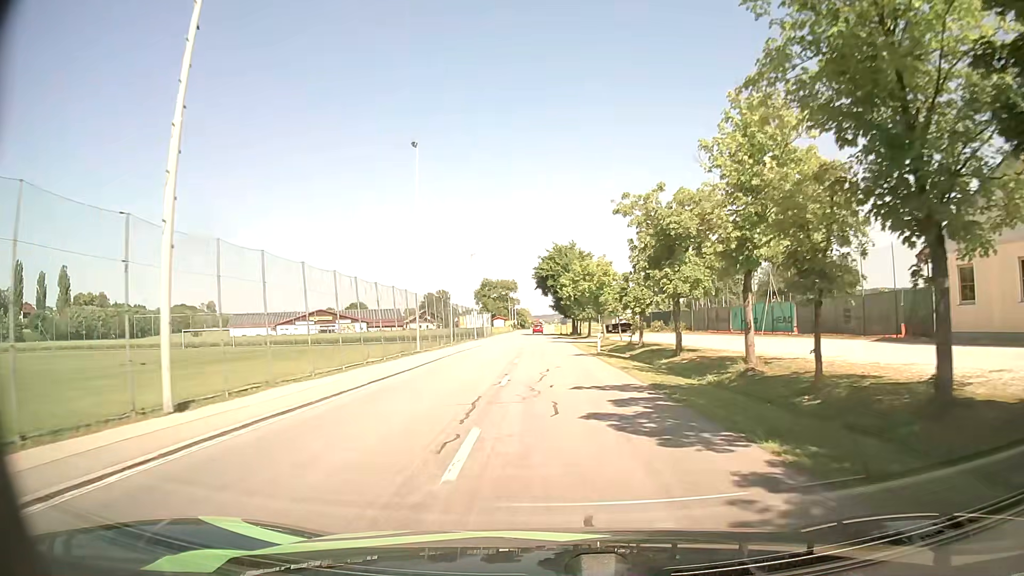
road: tertiary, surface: asphalt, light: Day
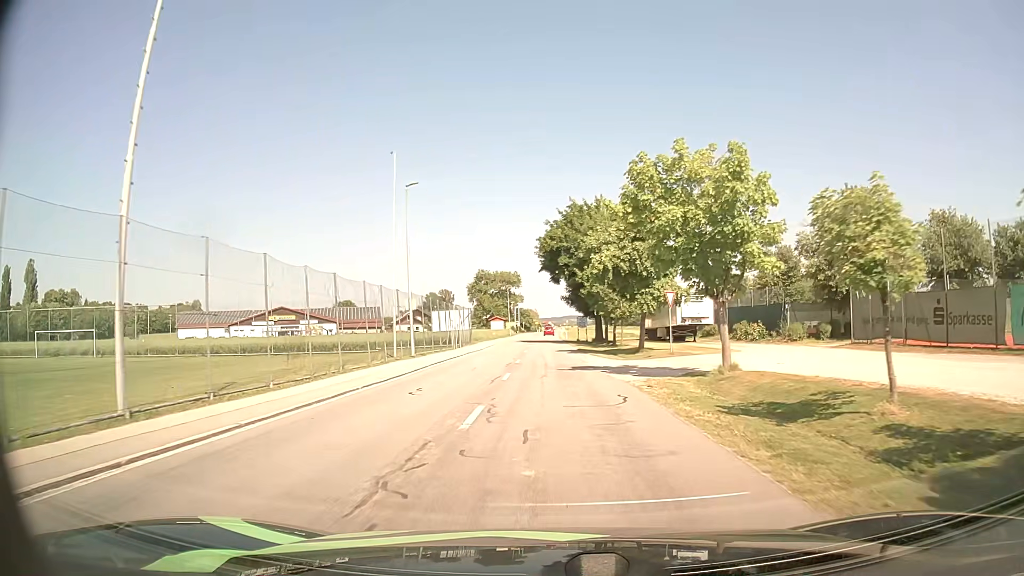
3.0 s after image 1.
(0.0, +33.1) m; -1°
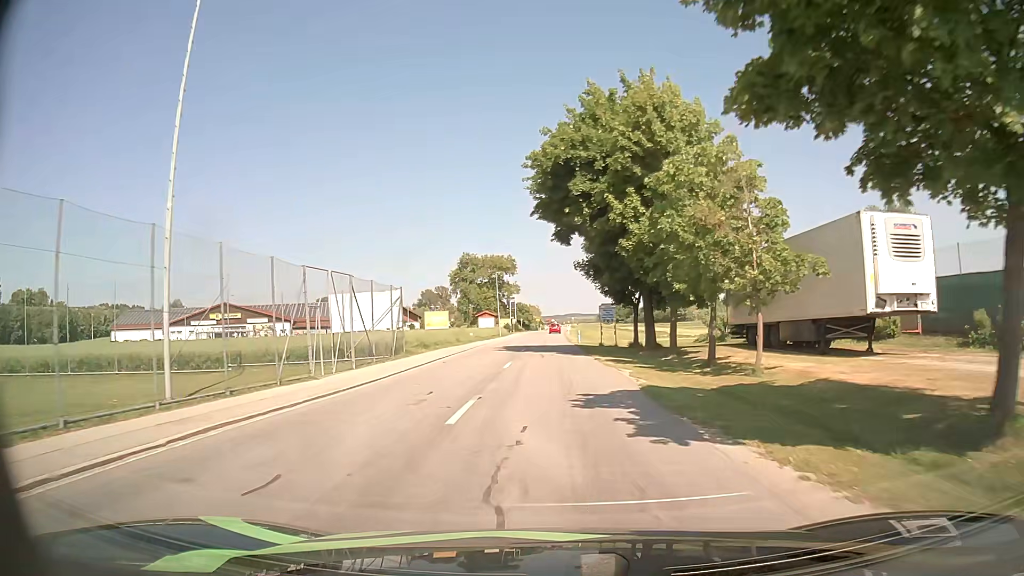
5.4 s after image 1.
(+0.2, +29.0) m; 0°
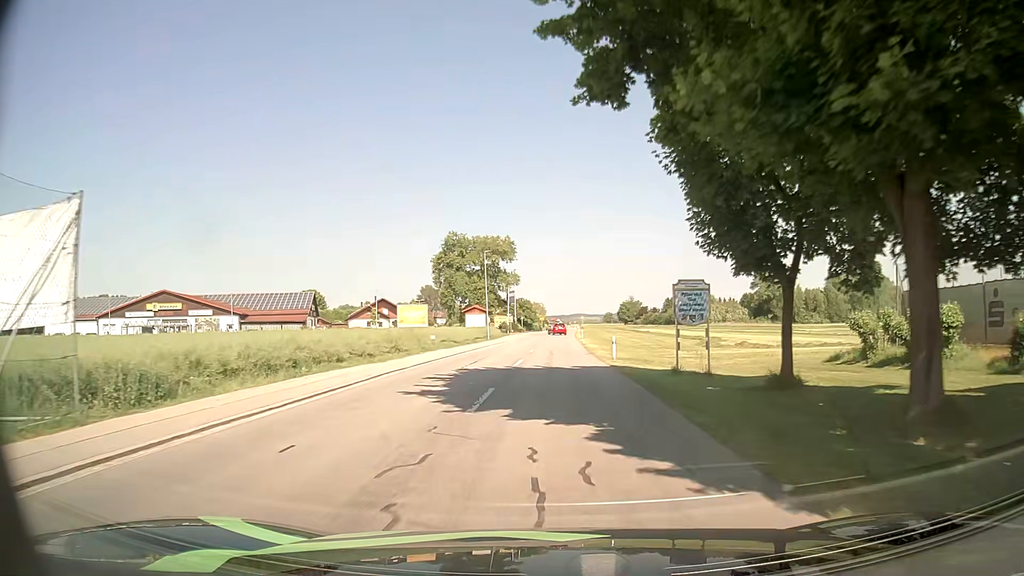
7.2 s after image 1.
(-0.2, +23.4) m; 0°
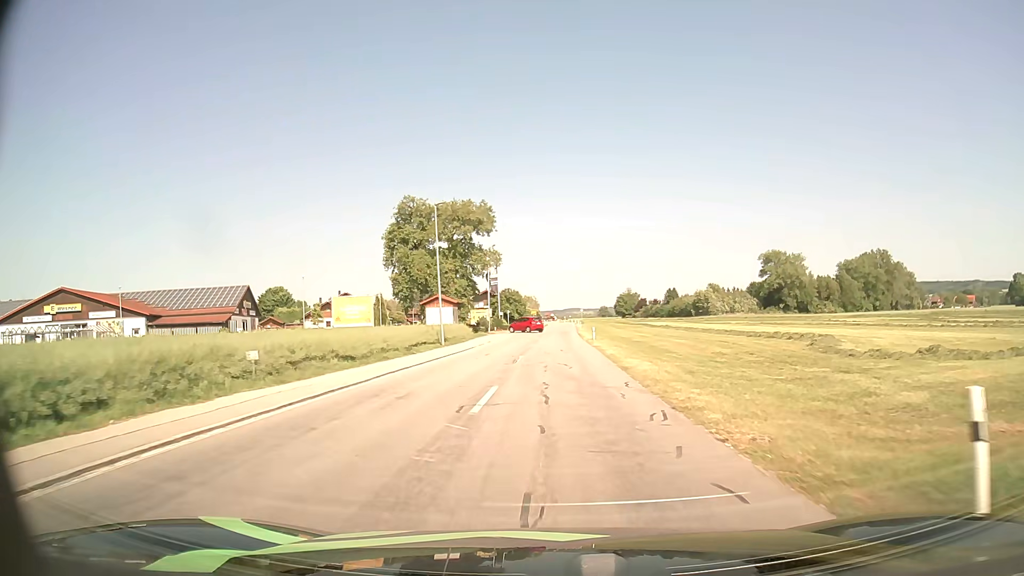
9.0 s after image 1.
(+0.1, +24.0) m; 0°
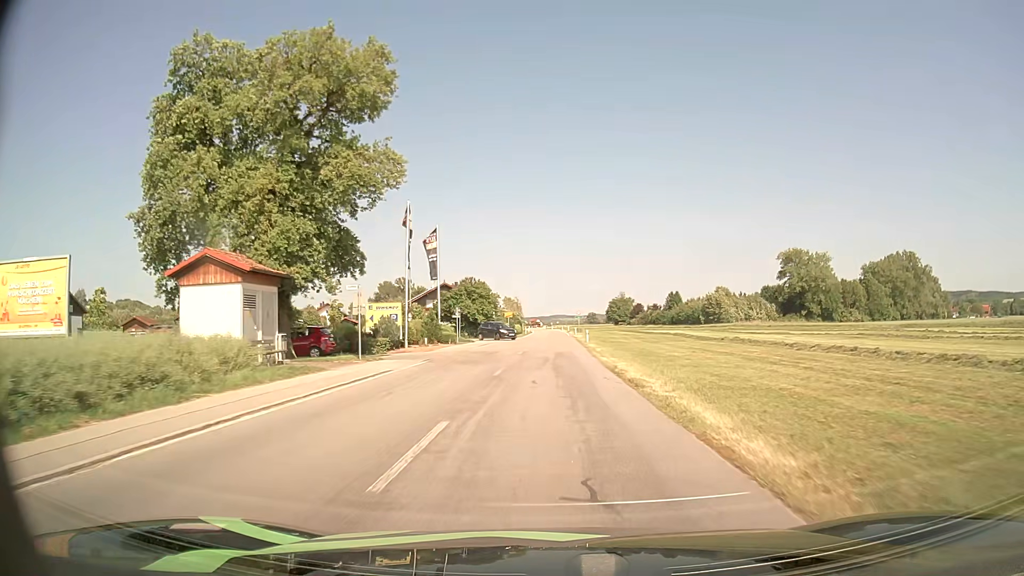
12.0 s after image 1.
(+0.4, +40.9) m; +1°
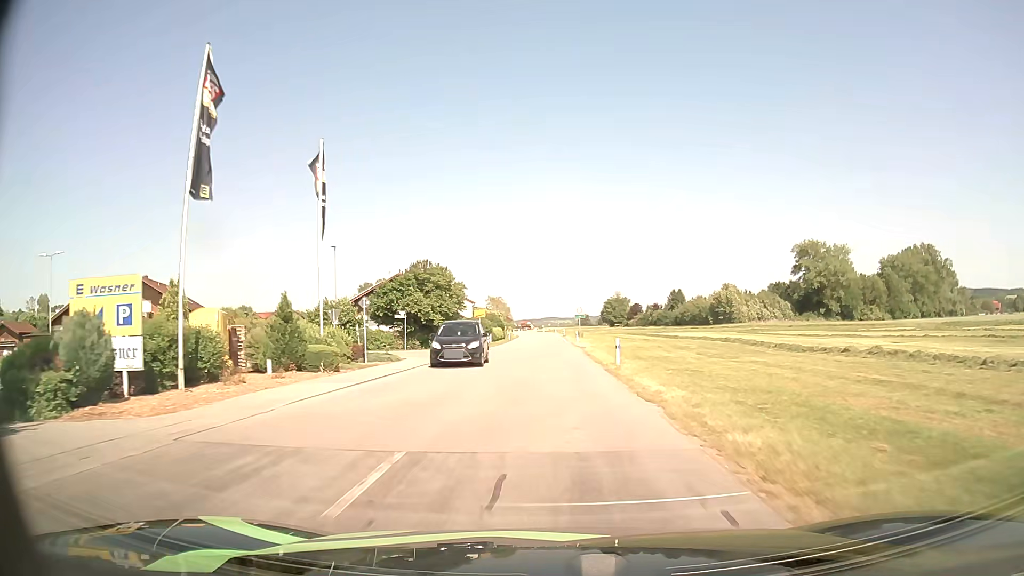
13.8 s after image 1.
(+0.2, +25.0) m; +1°
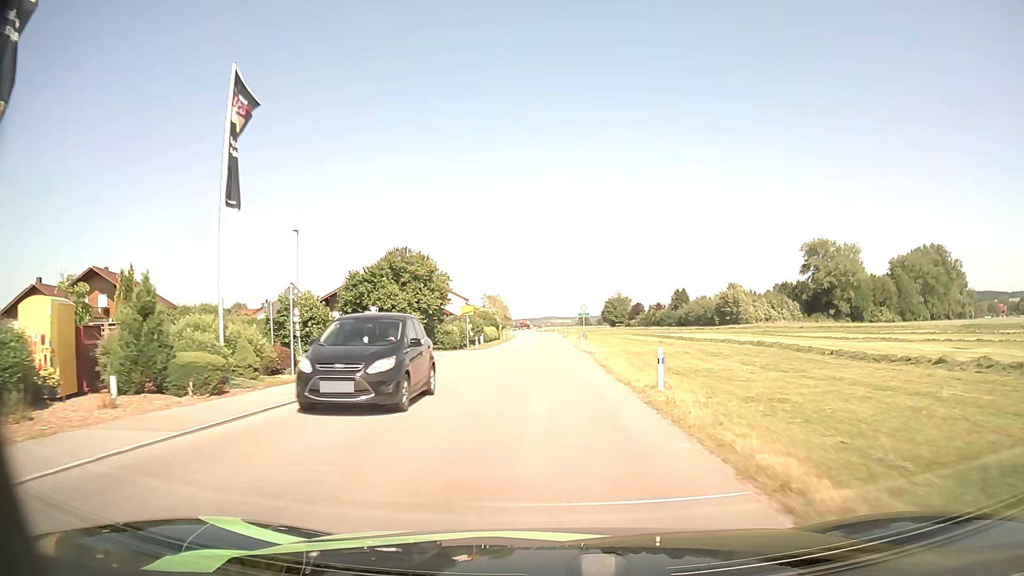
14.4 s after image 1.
(0.0, +8.4) m; 0°
(0, +10) (0, +20) (0, +30) (0, +40) (0, +50) (0, +60) (0, +70) (0, +80) (0, +90) (-1, +100) m
